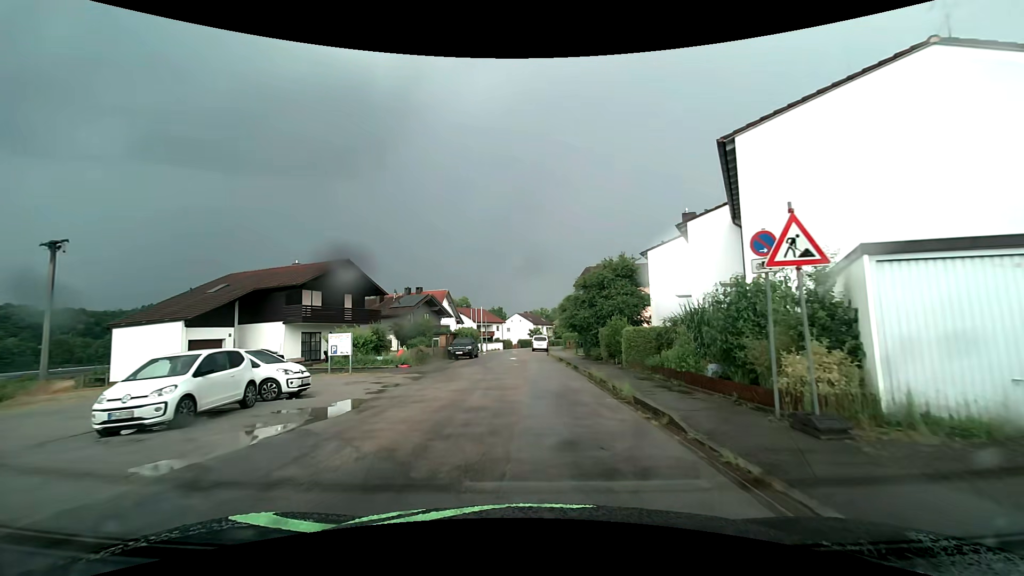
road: residential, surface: asphalt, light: Day
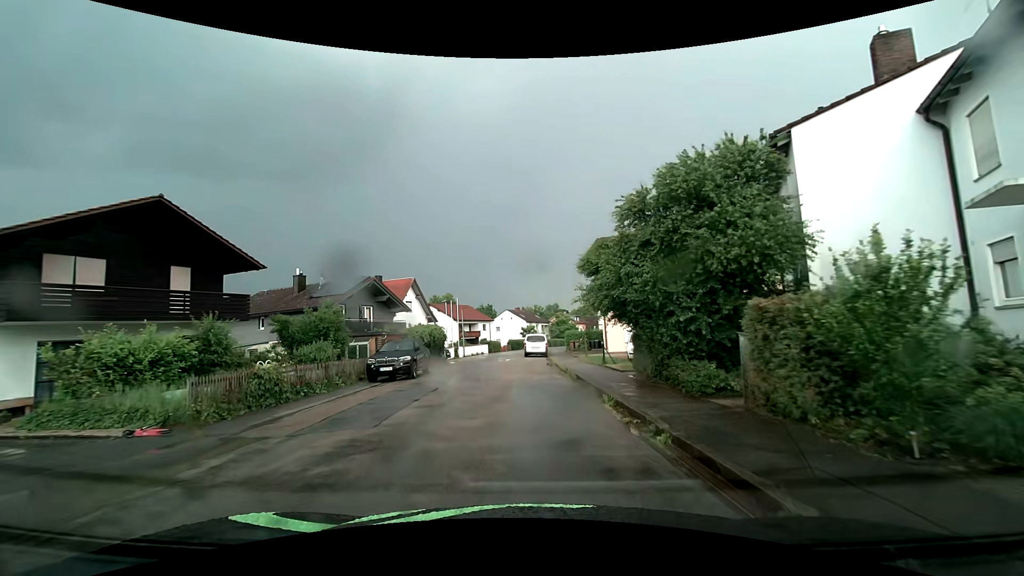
(+0.1, +17.5) m; +1°
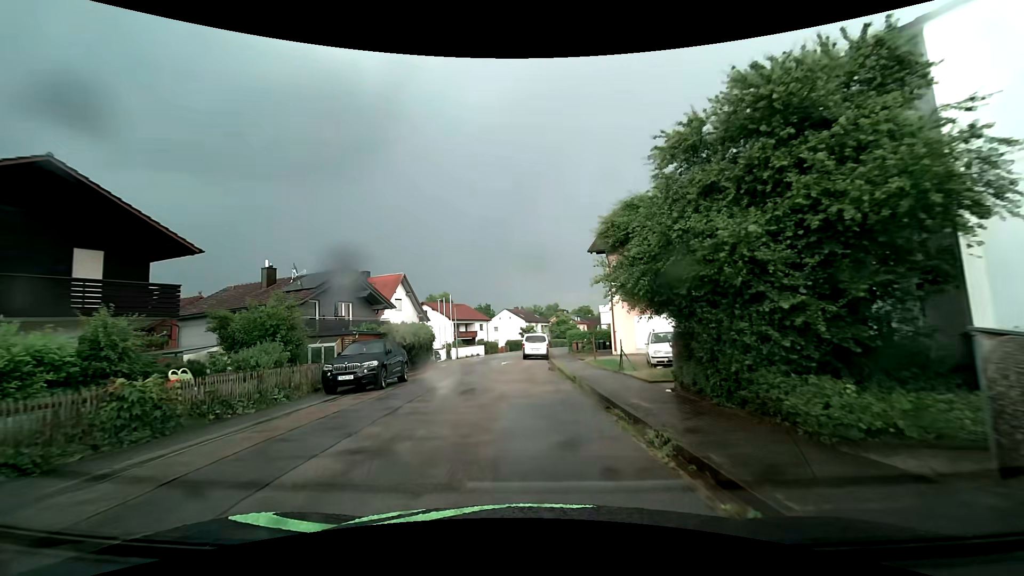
(0.0, +4.3) m; 0°
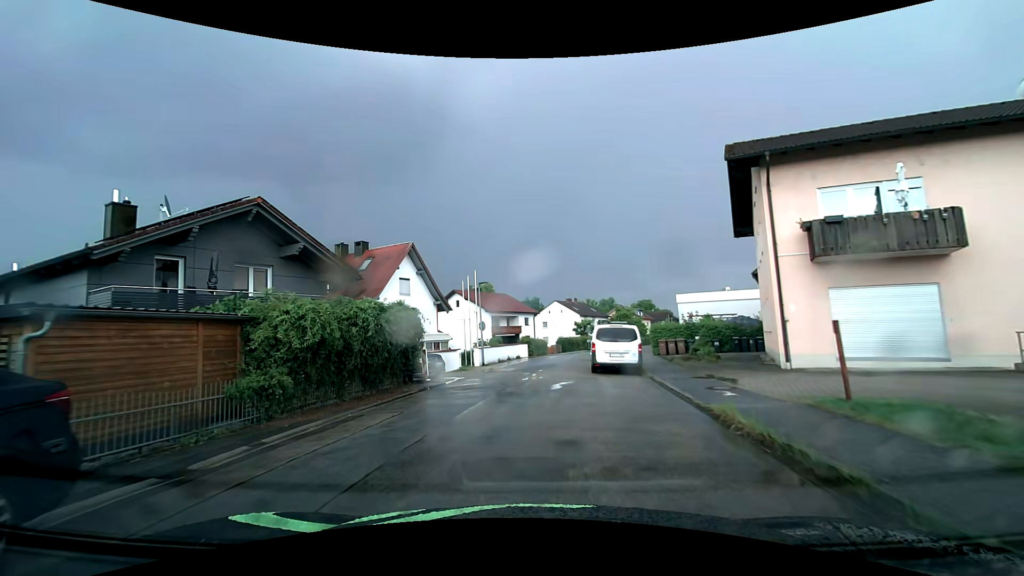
(-0.9, +16.7) m; -6°
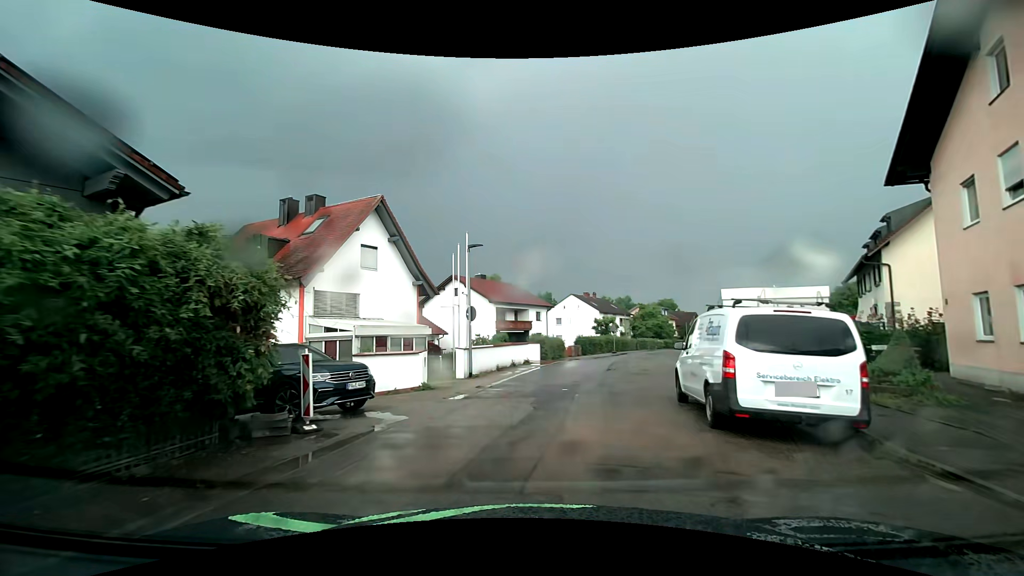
(-0.3, +11.5) m; -2°
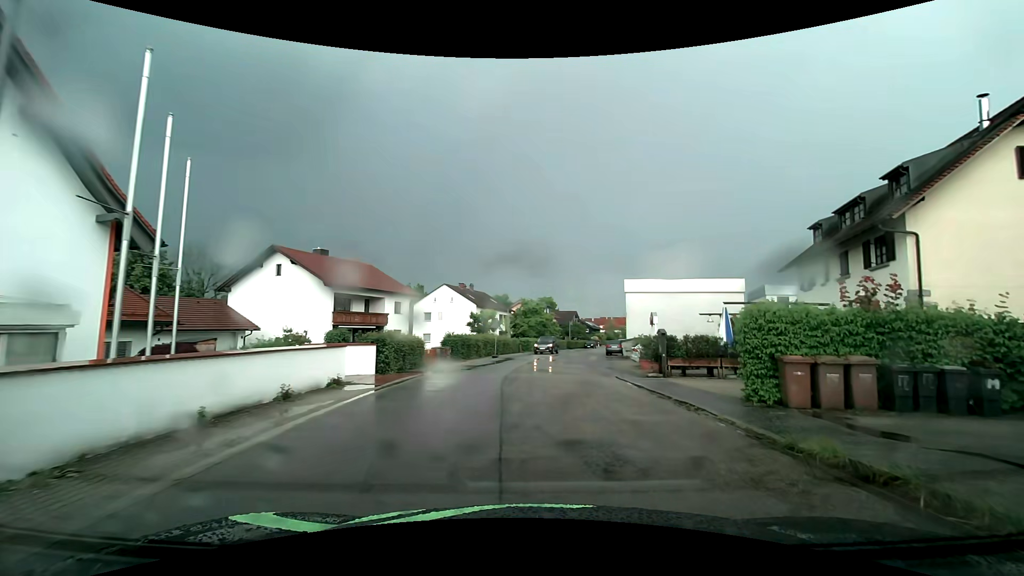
(+1.2, +13.7) m; +15°
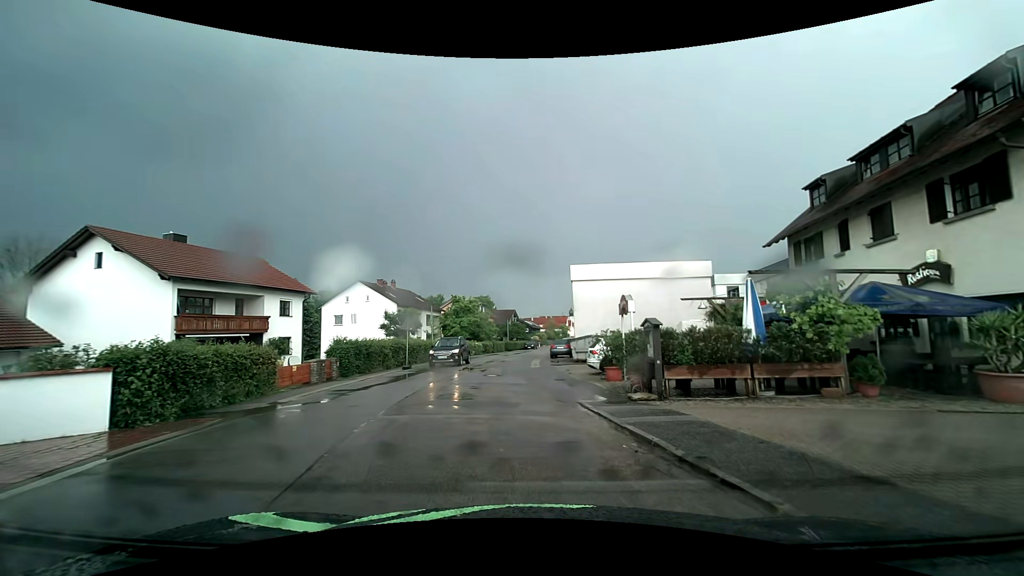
(+0.7, +8.9) m; +8°
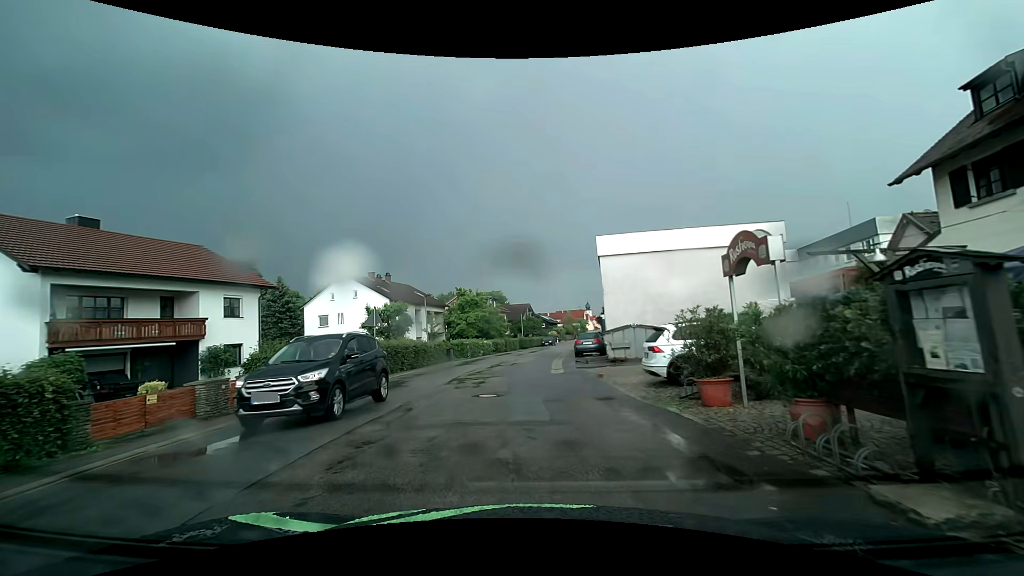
(-0.2, +8.5) m; -2°
(0, +10) (-1, +20) (-1, +30) (0, +40) (+1, +50) (+3, +60) (+4, +70) (+6, +80) (+7, +89) (+9, +99) m
